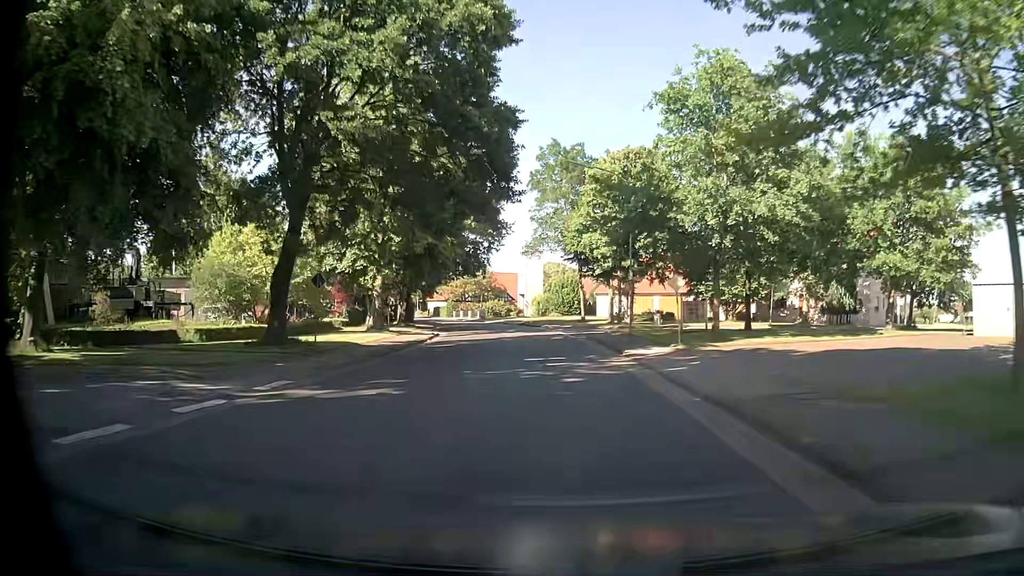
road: tertiary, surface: asphalt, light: Day
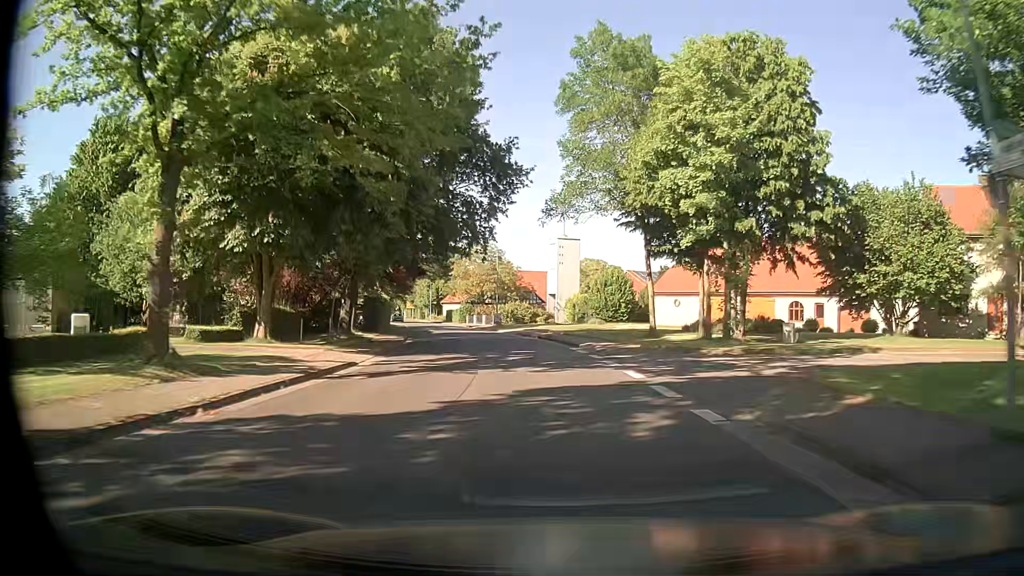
(-0.4, +24.2) m; -3°
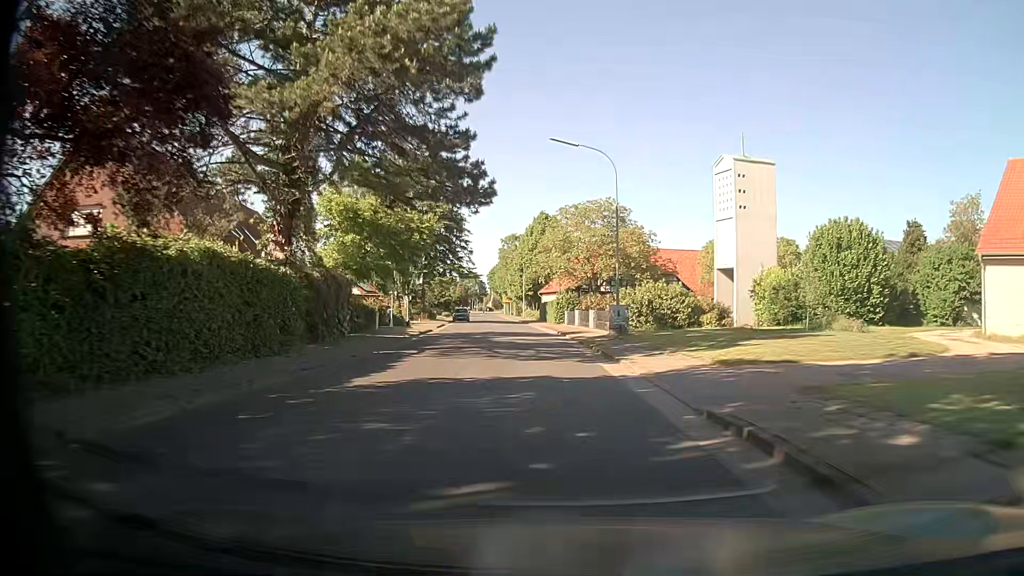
(-3.0, +40.1) m; -10°
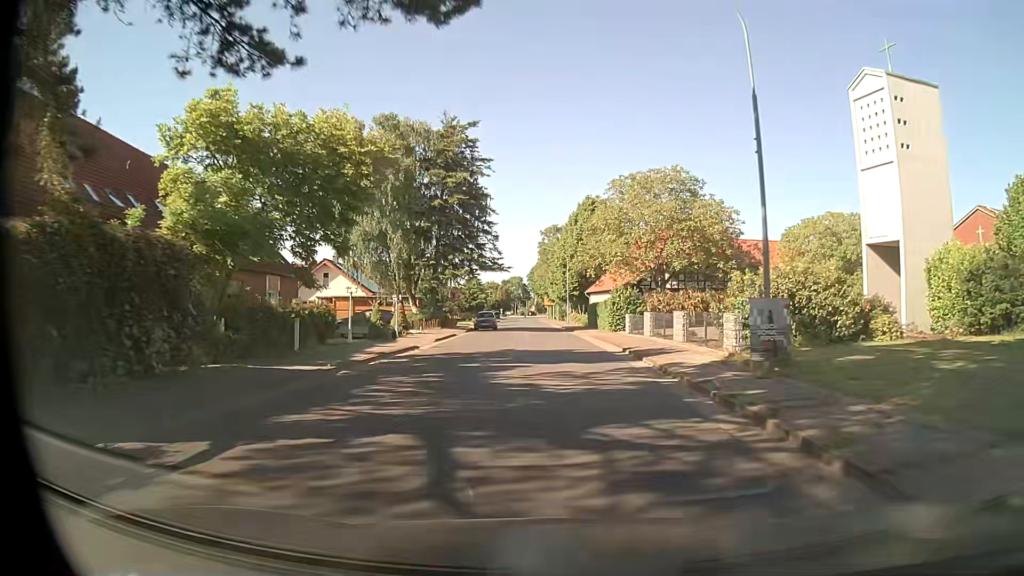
(-0.6, +16.2) m; -4°
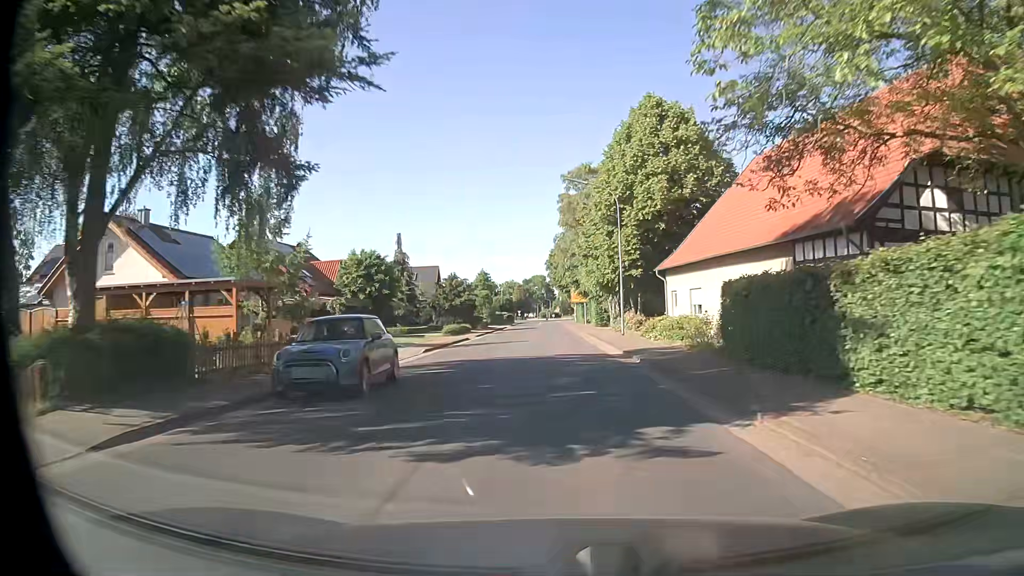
(-0.9, +40.5) m; -2°
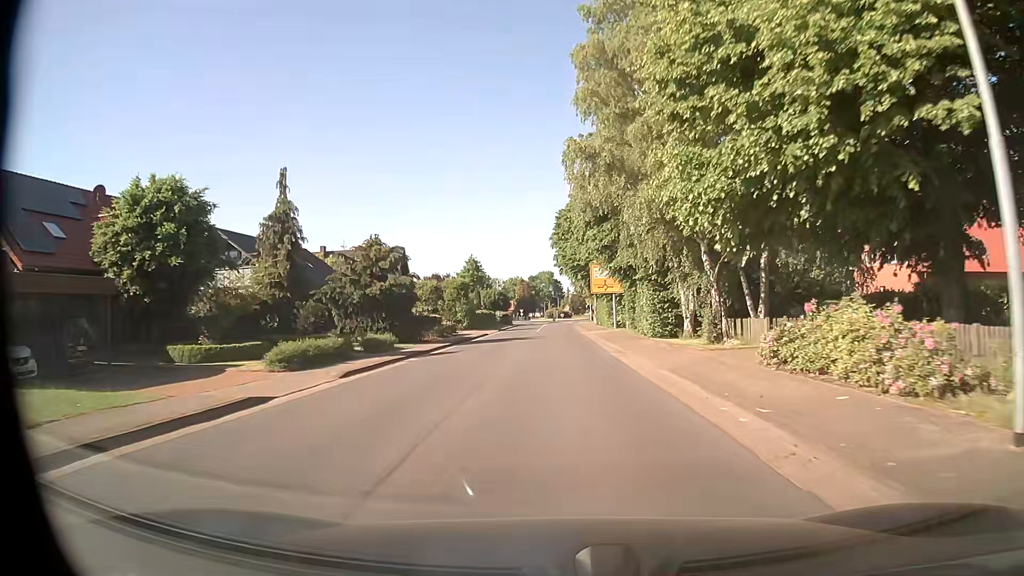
(-0.3, +32.4) m; -1°
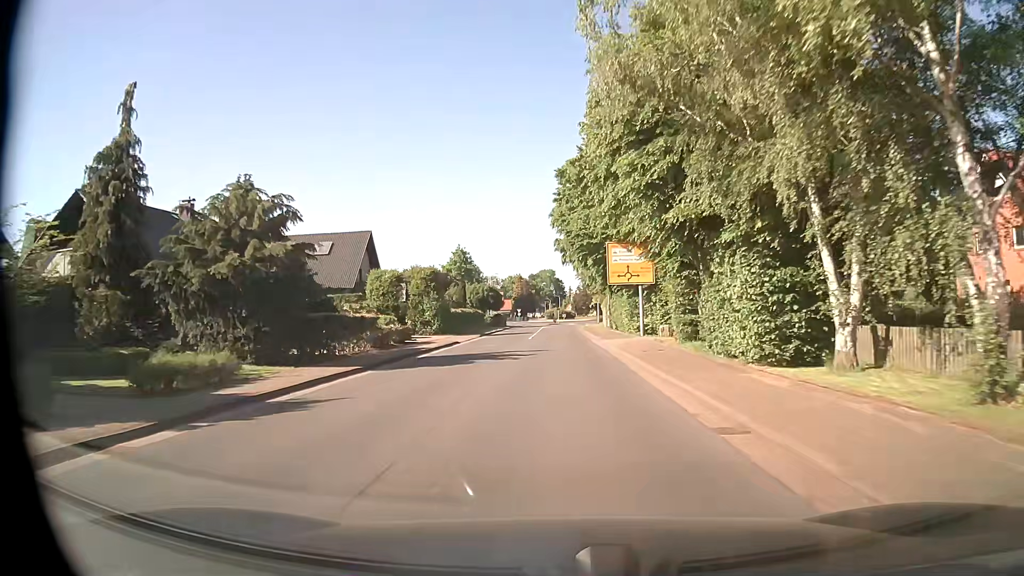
(0.0, +16.2) m; 0°
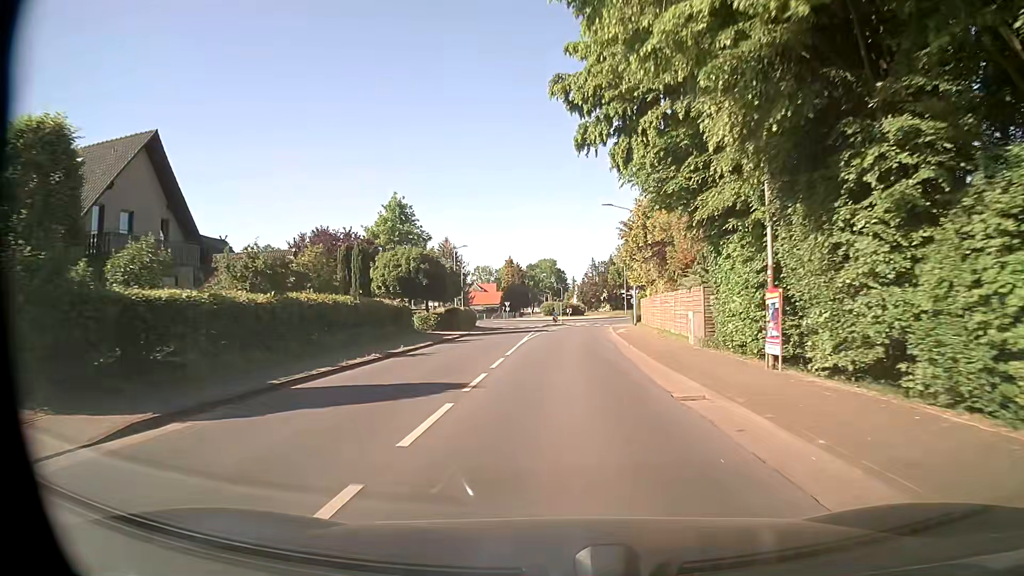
(-0.1, +40.3) m; +2°
(0, +10) (0, +20) (0, +30) (0, +40) (0, +50) (+1, +60) (+2, +70) (+5, +79) (+8, +89) (+6, +98) m
